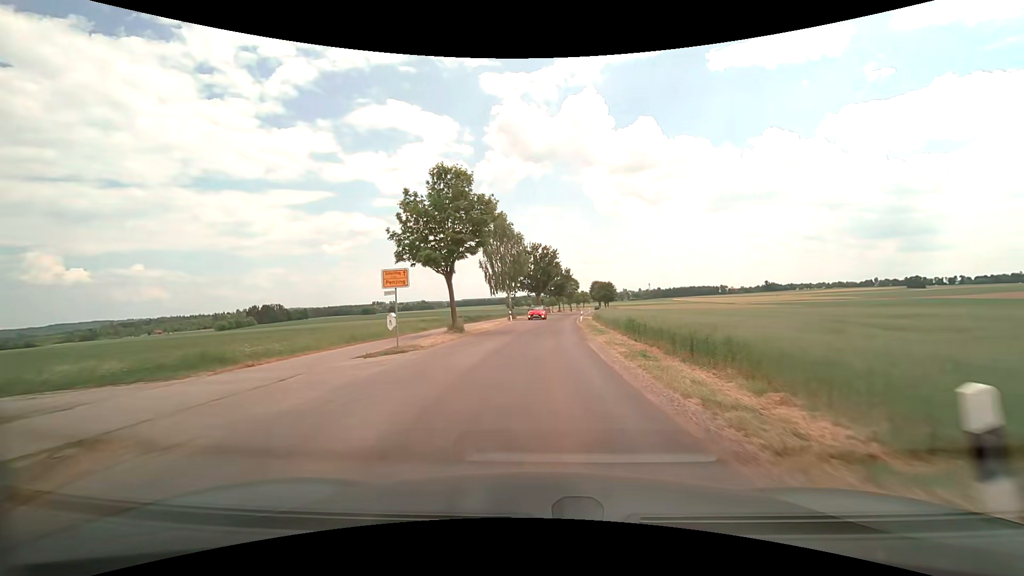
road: unclassified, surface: asphalt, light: Day
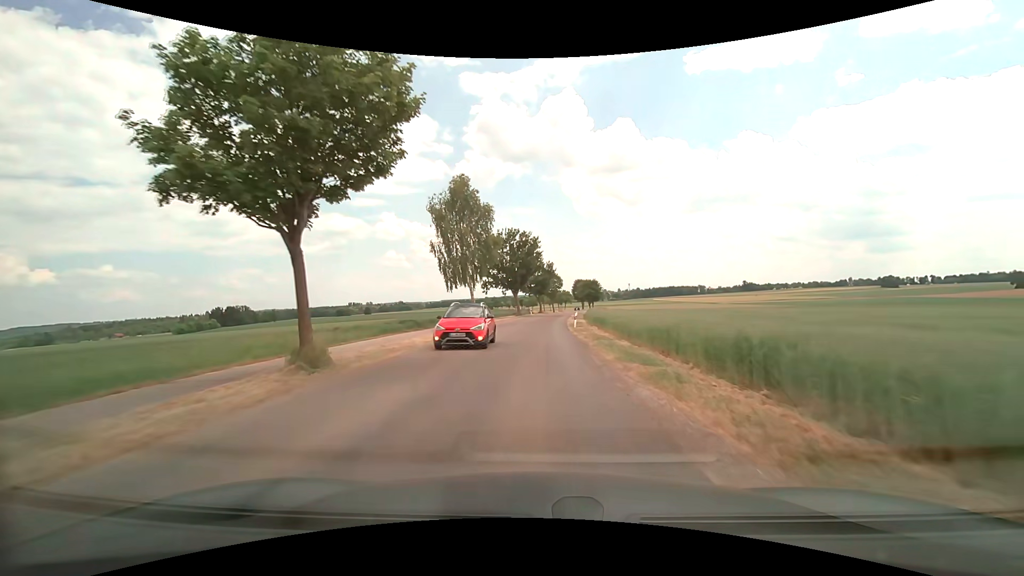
(+0.3, +15.5) m; +2°
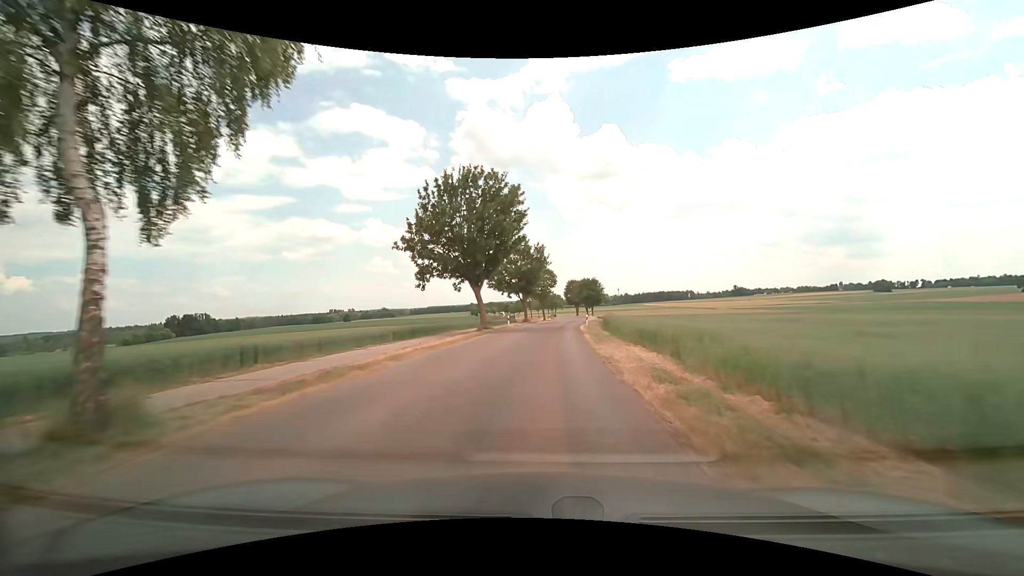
(+0.4, +32.0) m; +1°
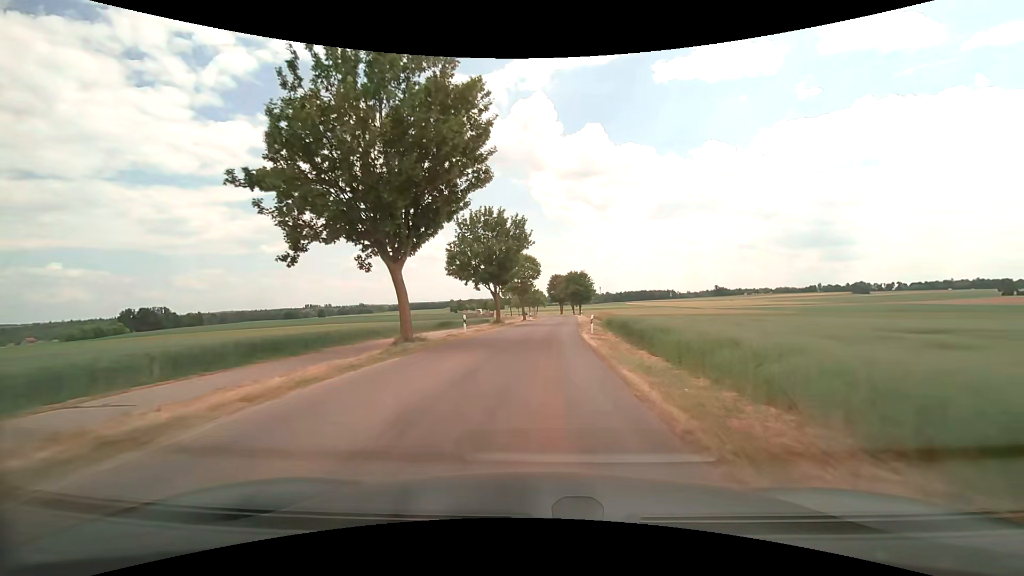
(+0.3, +17.2) m; +2°
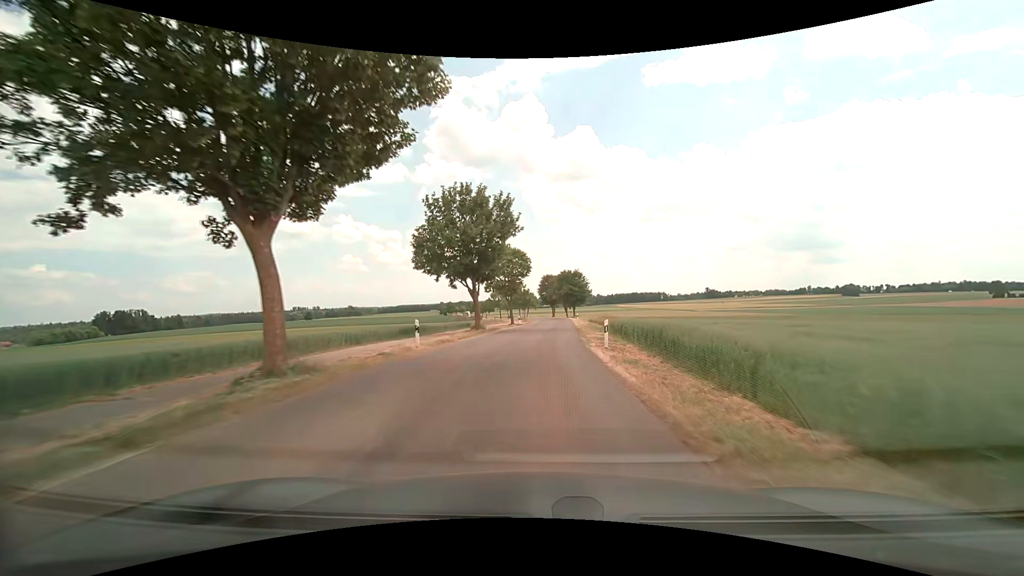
(0.0, +8.9) m; +1°
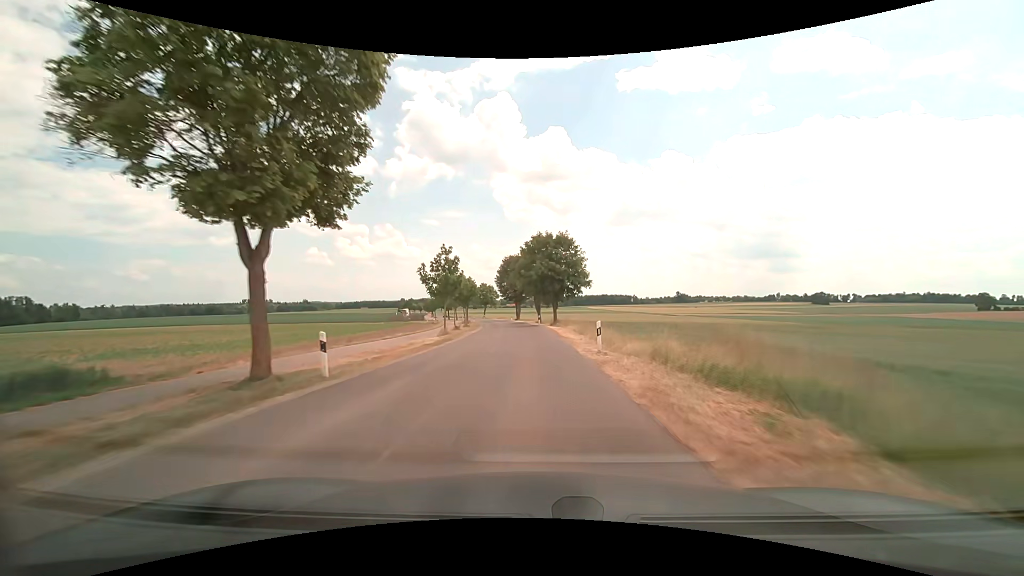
(+2.0, +47.9) m; +3°
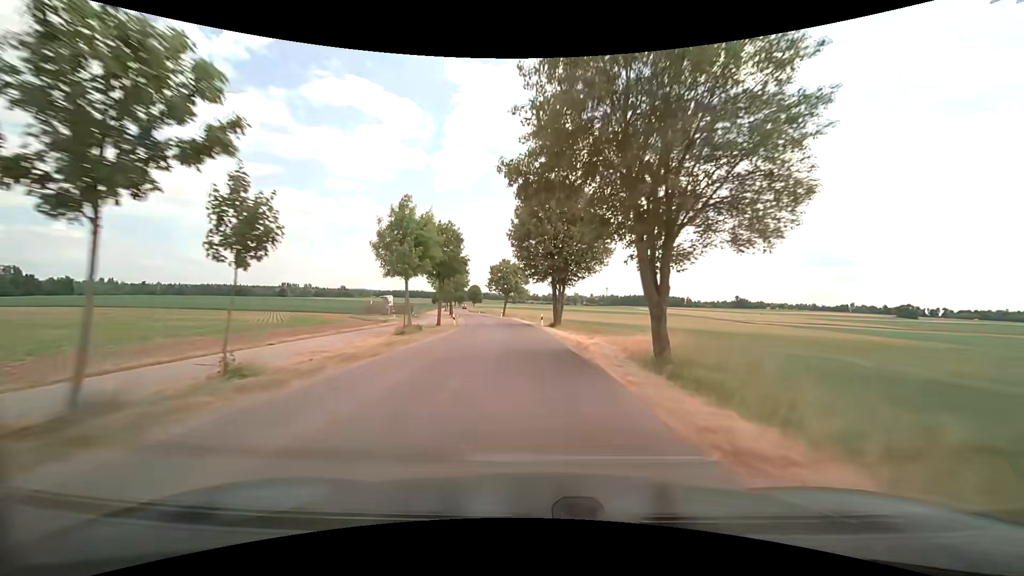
(-1.3, +53.4) m; -4°
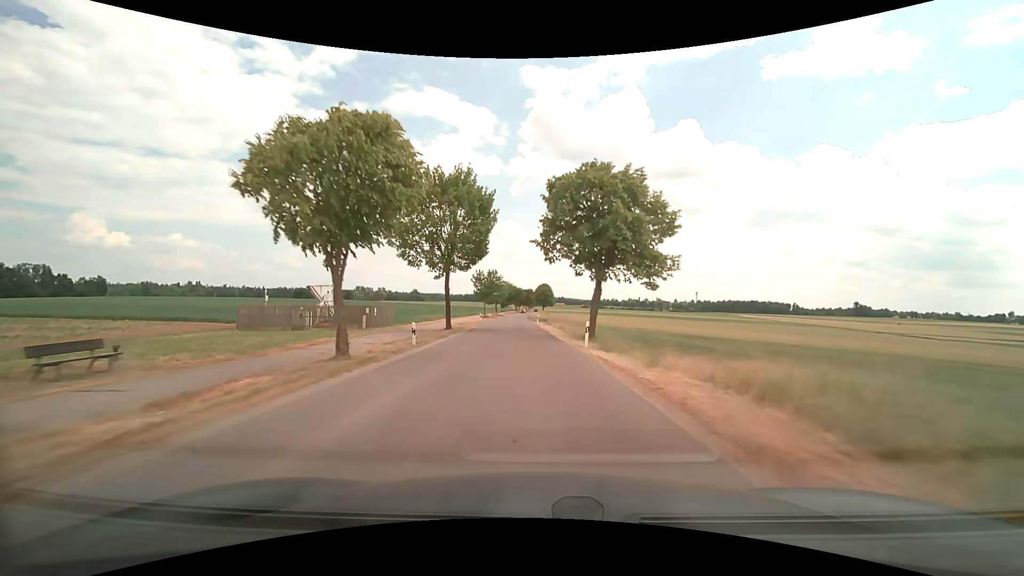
(-4.5, +58.1) m; -9°
(0, +10) (0, +20) (-1, +30) (-1, +40) (-2, +50) (-2, +60) (-2, +70) (-3, +80) (-3, +90) (-4, +100) m
